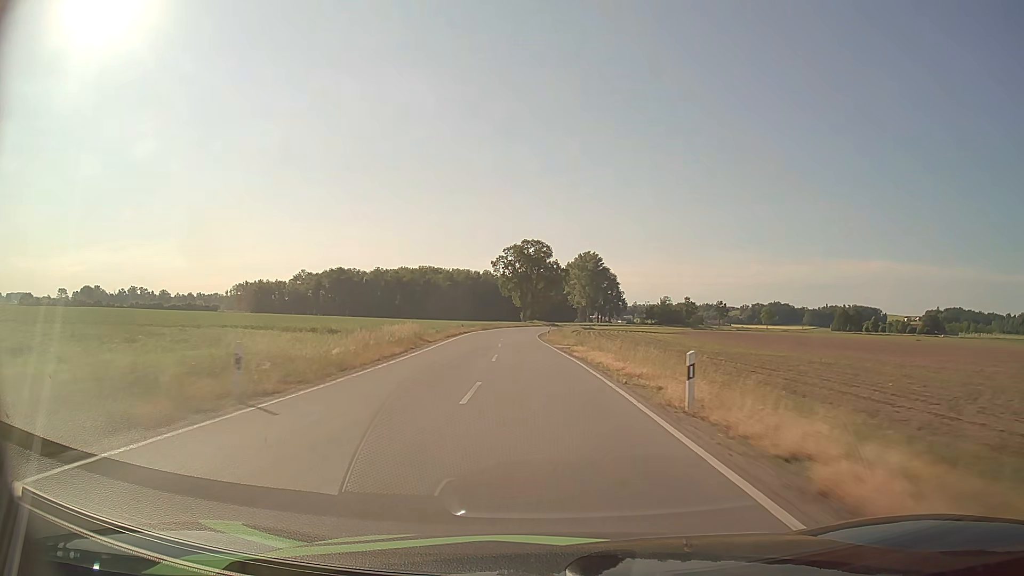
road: tertiary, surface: asphalt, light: Day
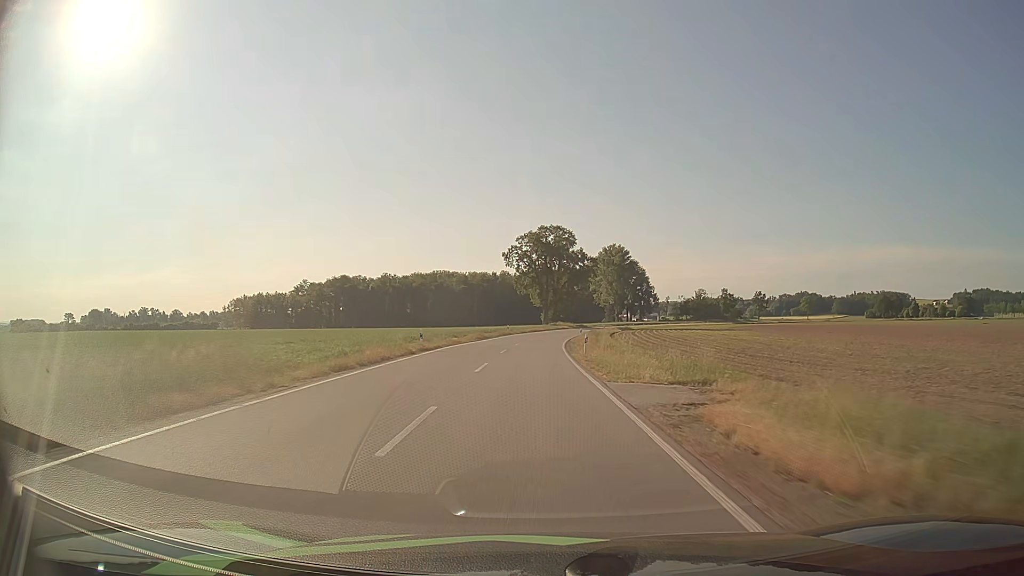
(-0.7, +29.1) m; -2°
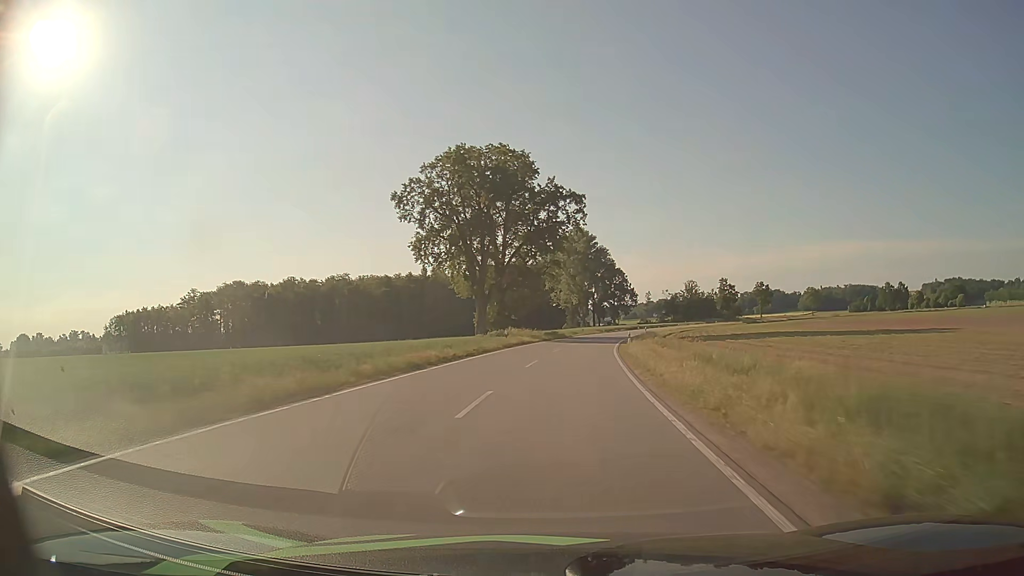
(+0.4, +69.6) m; +4°
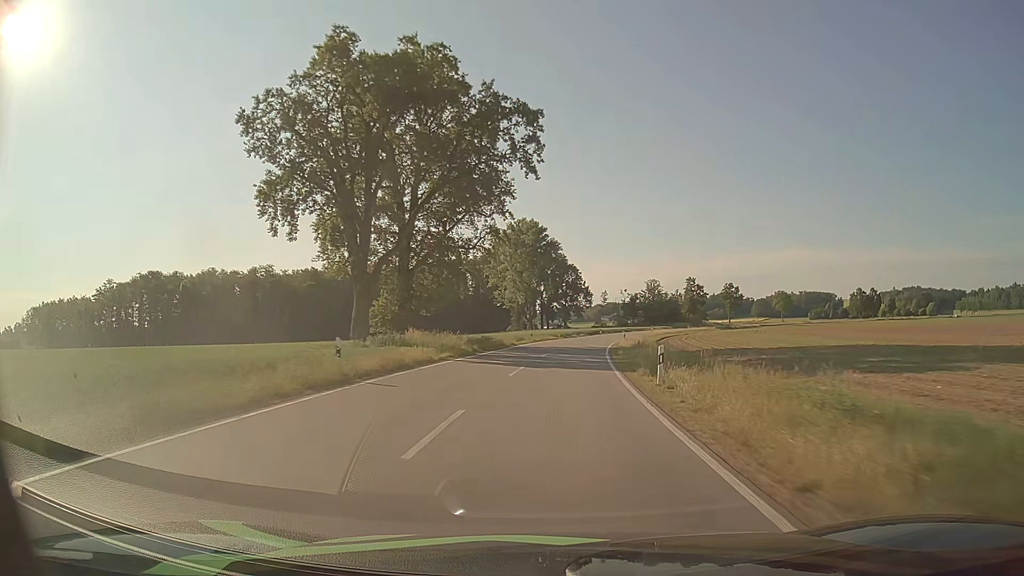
(+1.1, +26.9) m; +5°
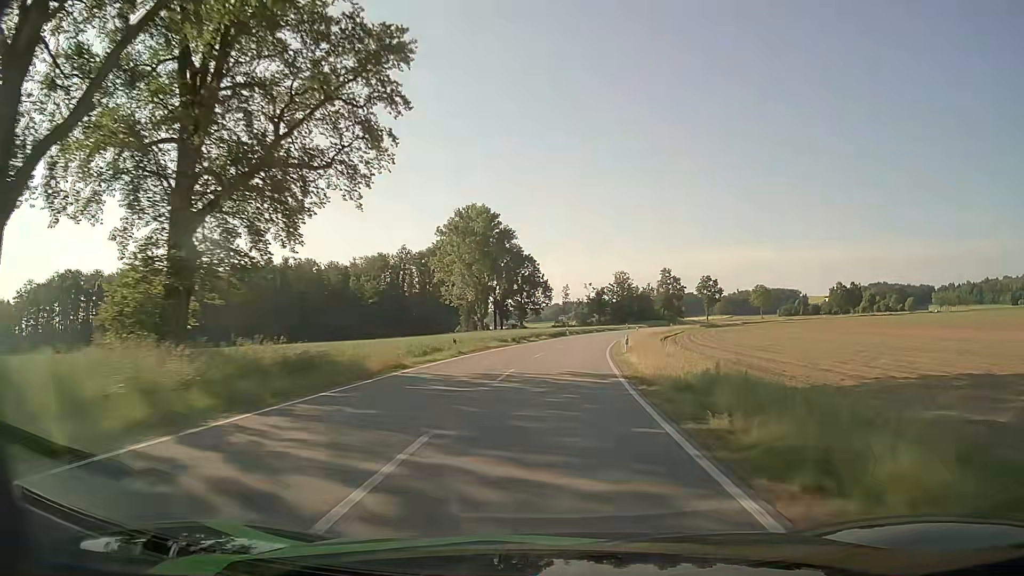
(+1.0, +26.5) m; +4°
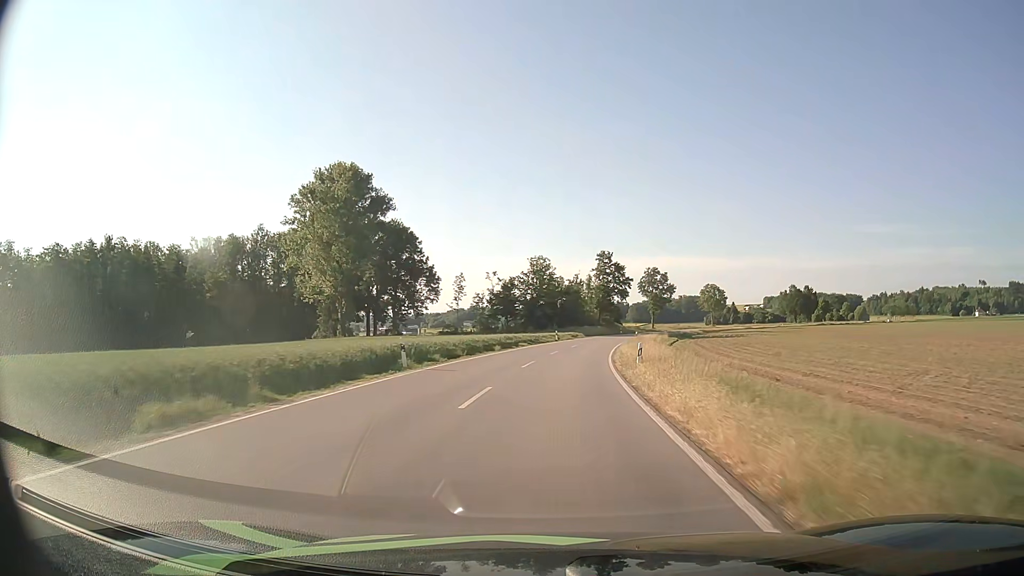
(+3.7, +53.2) m; +8°
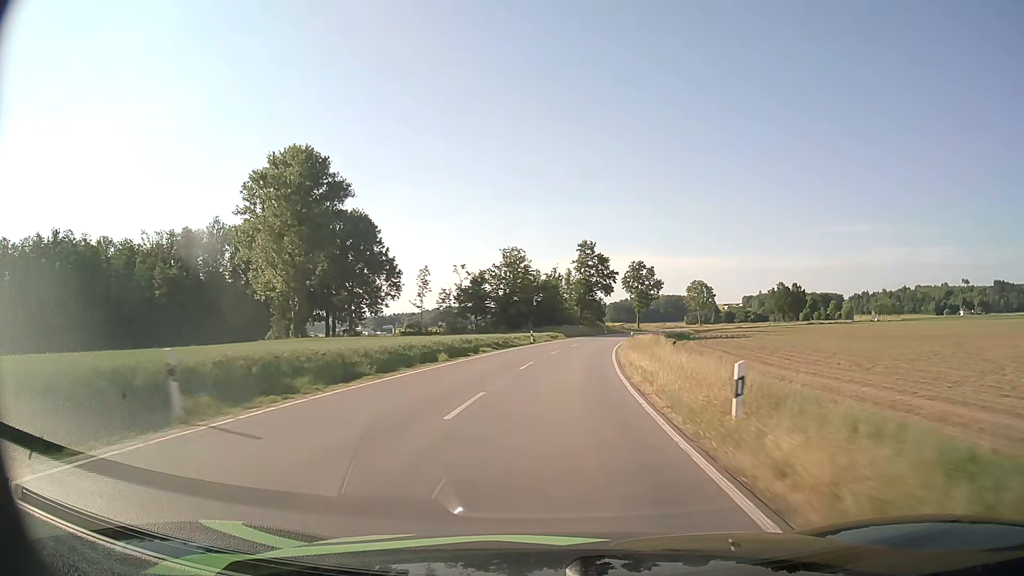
(+0.2, +13.6) m; +2°
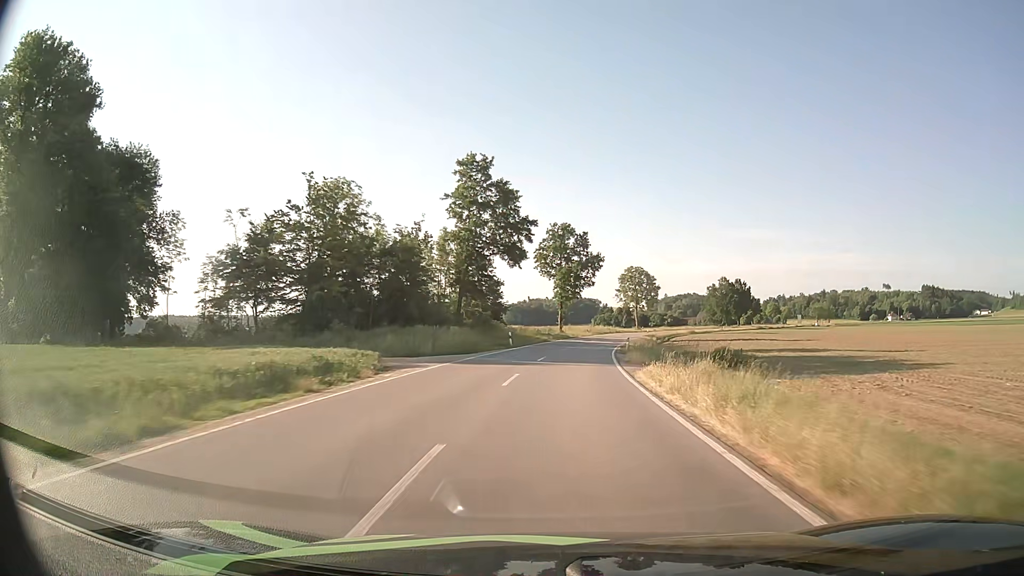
(+3.9, +54.4) m; +9°
(0, +10) (+1, +20) (+1, +30) (+2, +40) (+4, +50) (+5, +60) (+7, +70) (+9, +79) (+11, +89) (+13, +99) m
